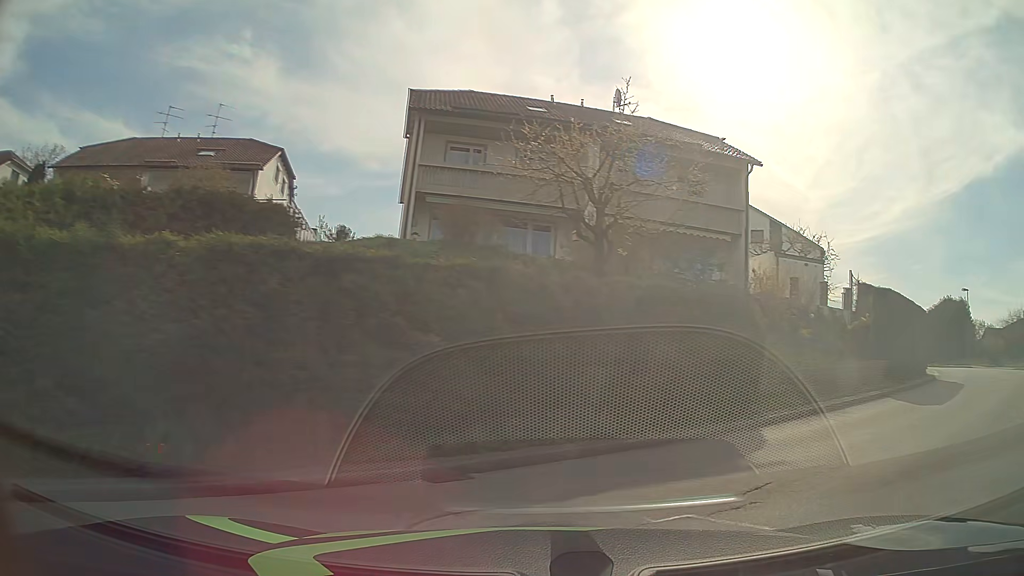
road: unclassified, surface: asphalt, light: Day
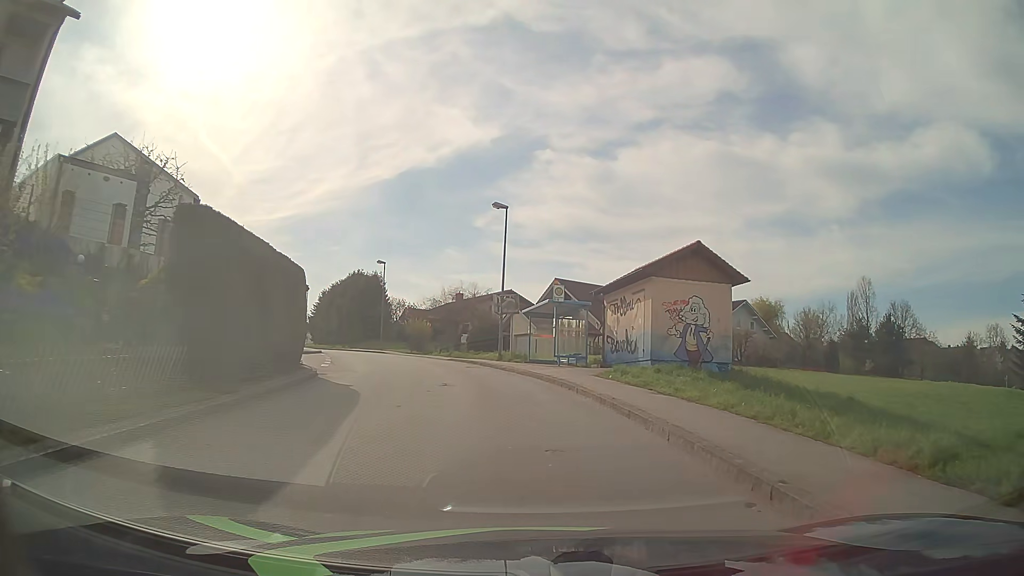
(+7.0, +10.0) m; +54°
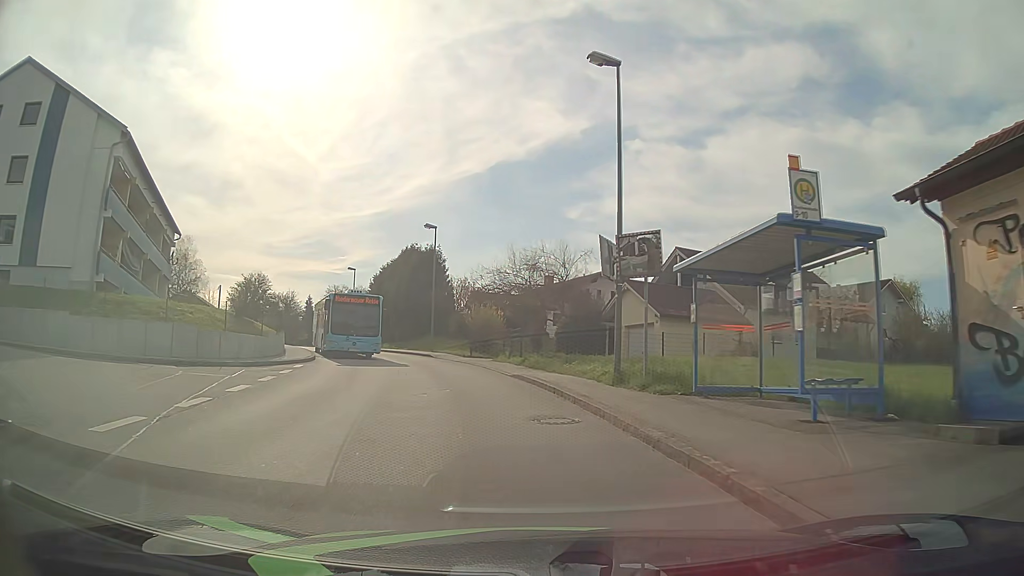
(-1.2, +18.5) m; -8°
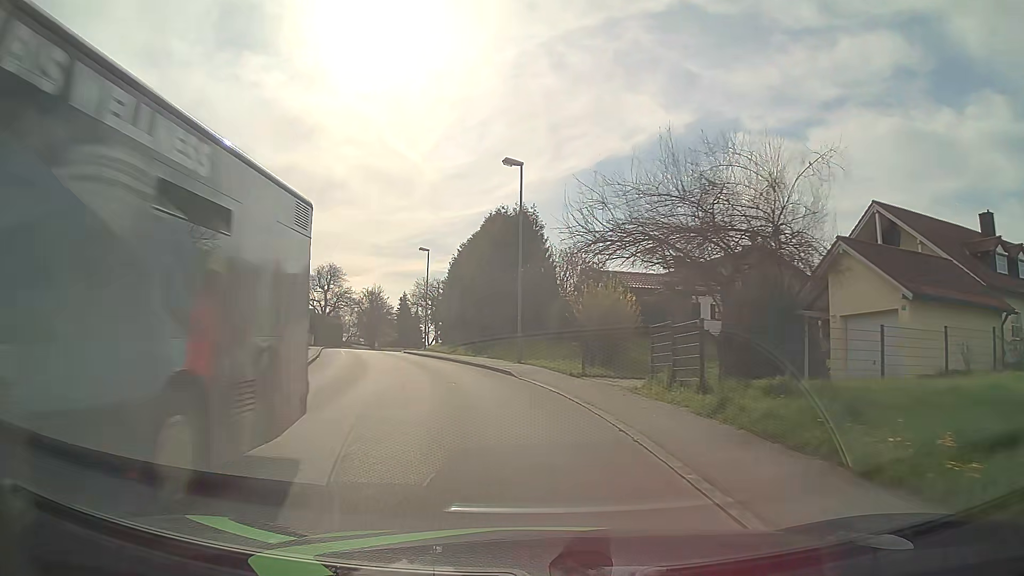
(-1.3, +16.3) m; -10°
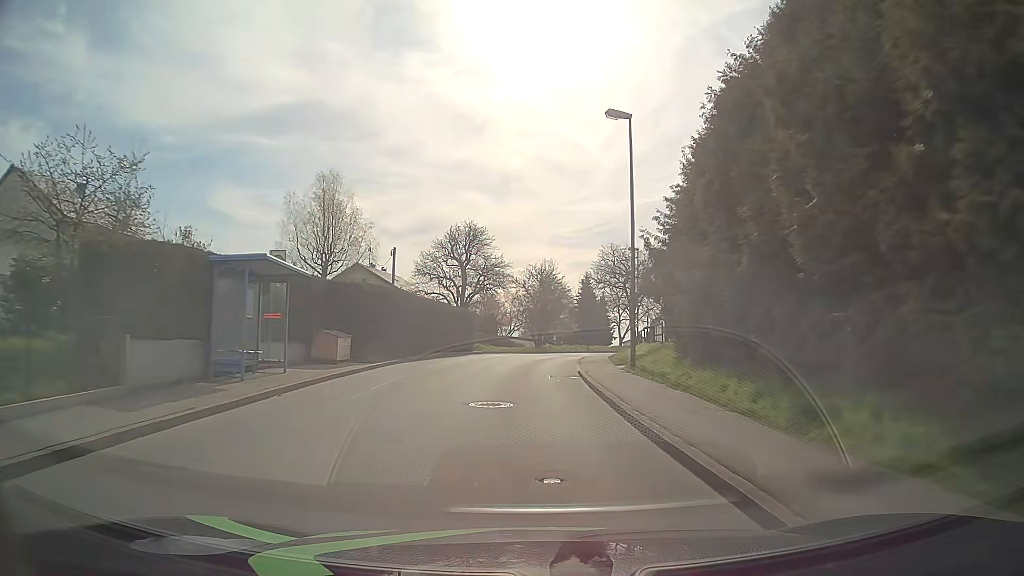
(-5.4, +31.7) m; -16°
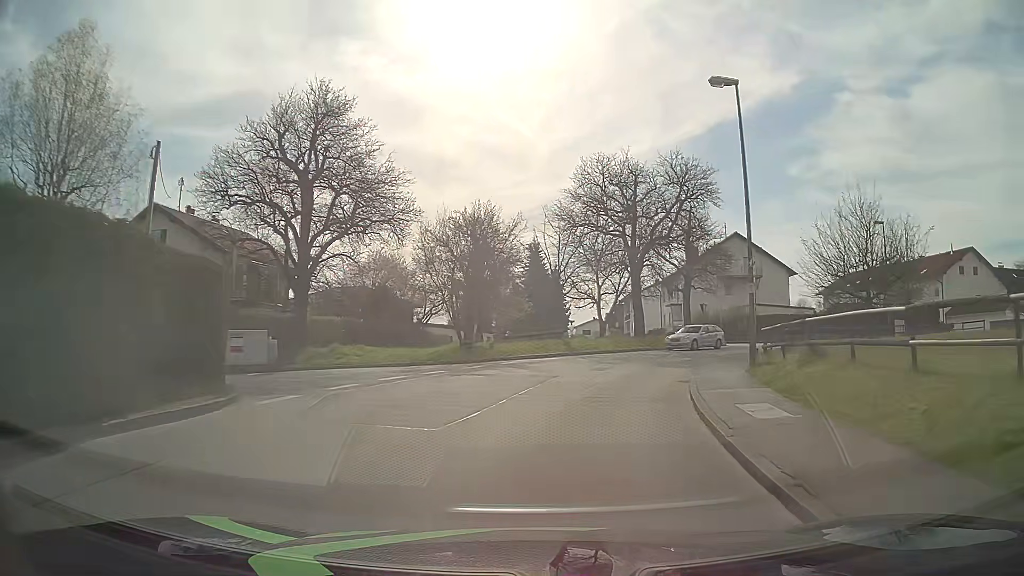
(+0.2, +33.6) m; +5°
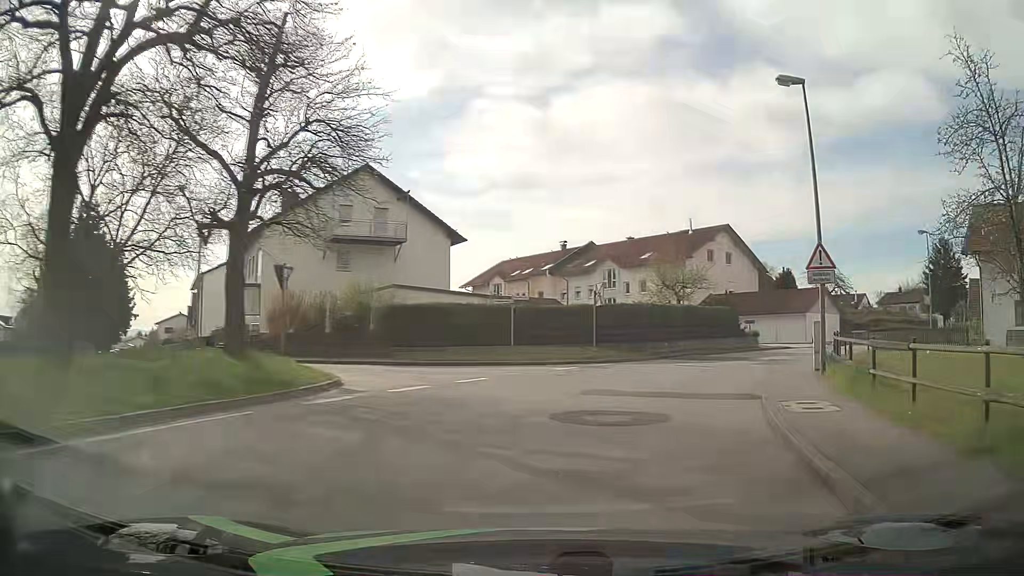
(+7.5, +30.0) m; +33°
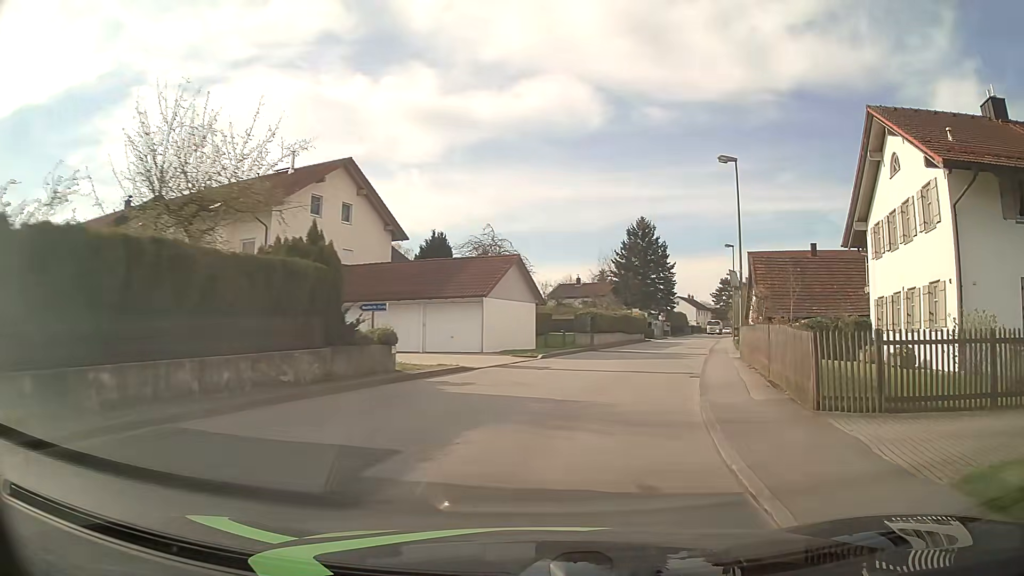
(+7.1, +23.7) m; +32°
(+1, +10) (+3, +20) (+6, +29) (+8, +39) (+11, +49) (+14, +58) (+17, +68) (+20, +77) (+23, +87) (+26, +96) m
